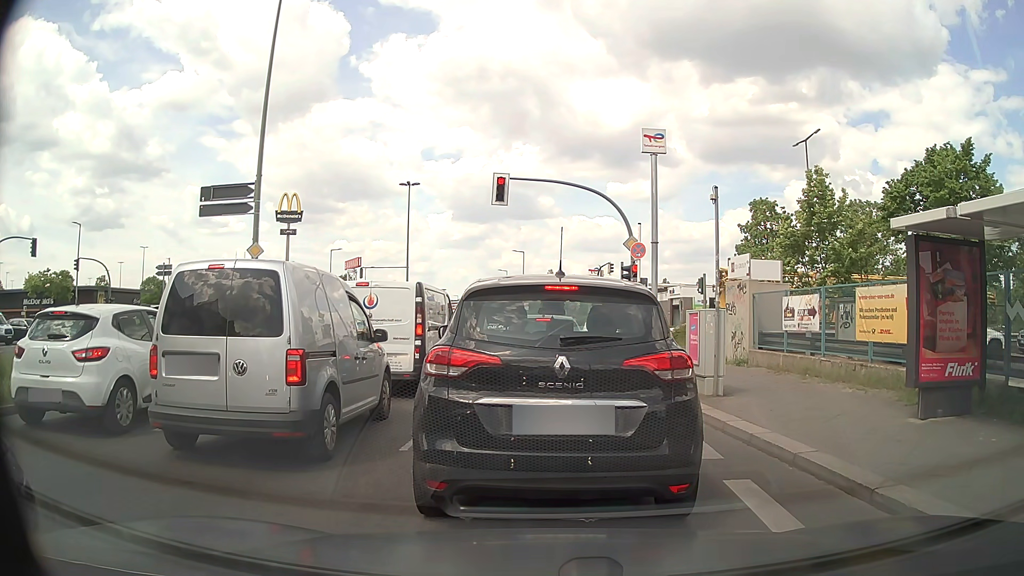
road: secondary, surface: asphalt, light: Day
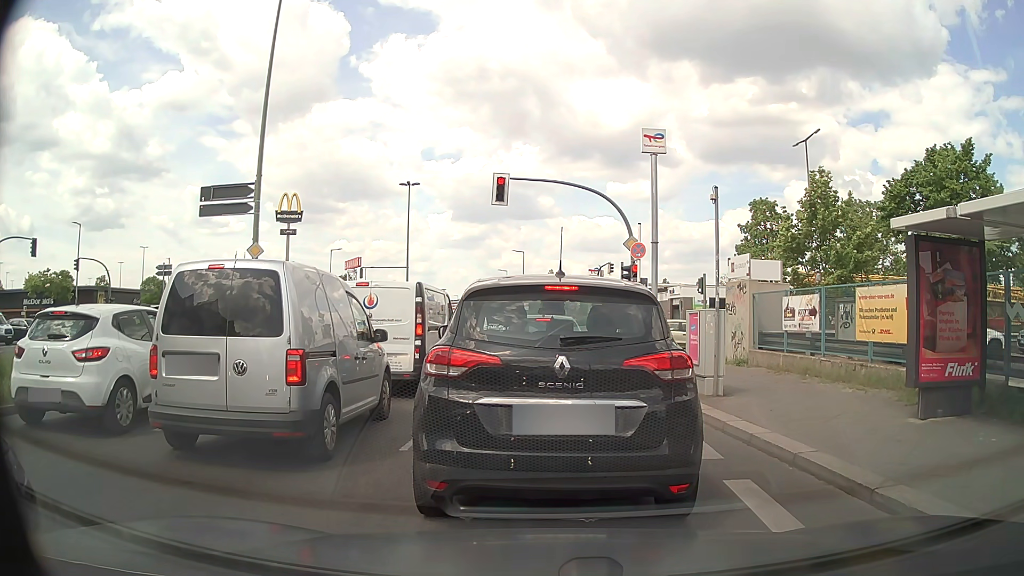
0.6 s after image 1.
(0.0, 0.0) m; 0°
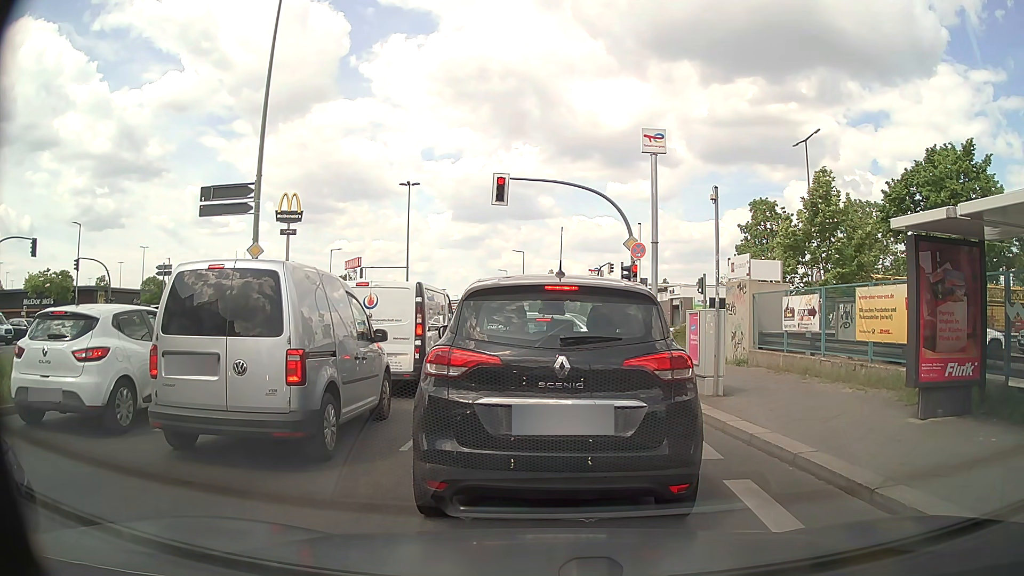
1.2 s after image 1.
(0.0, 0.0) m; 0°
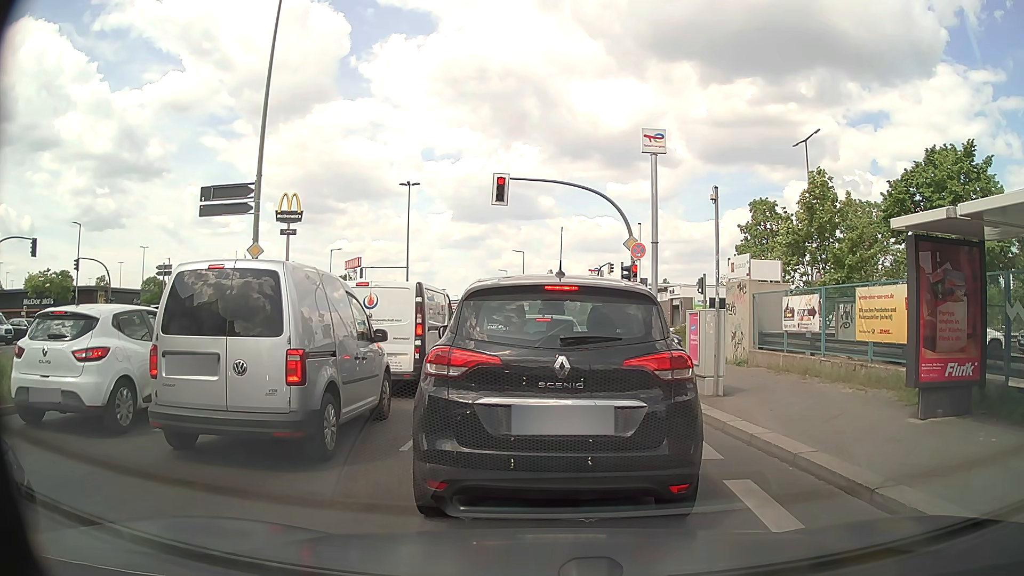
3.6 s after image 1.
(0.0, 0.0) m; 0°
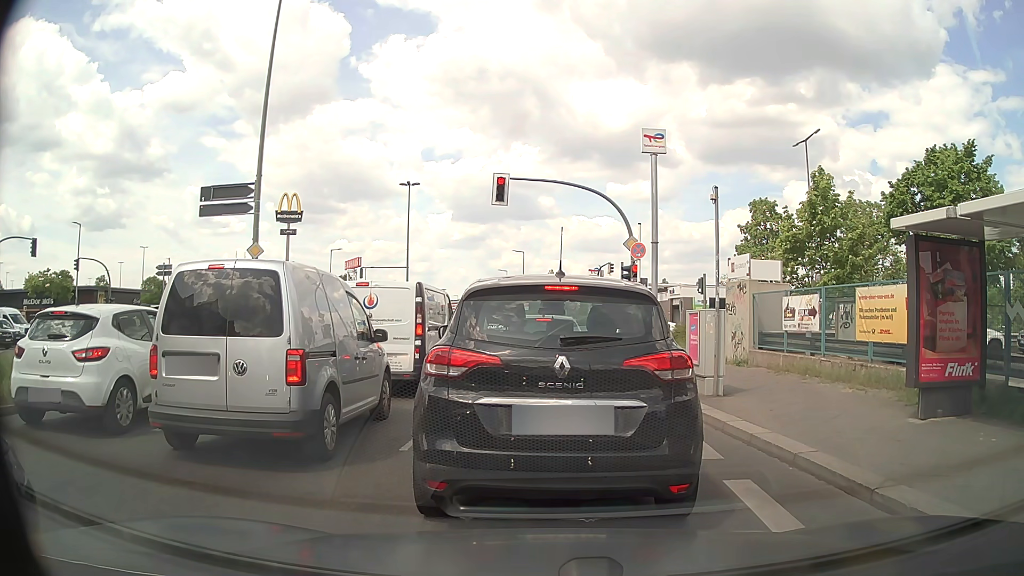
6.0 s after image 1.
(0.0, 0.0) m; 0°
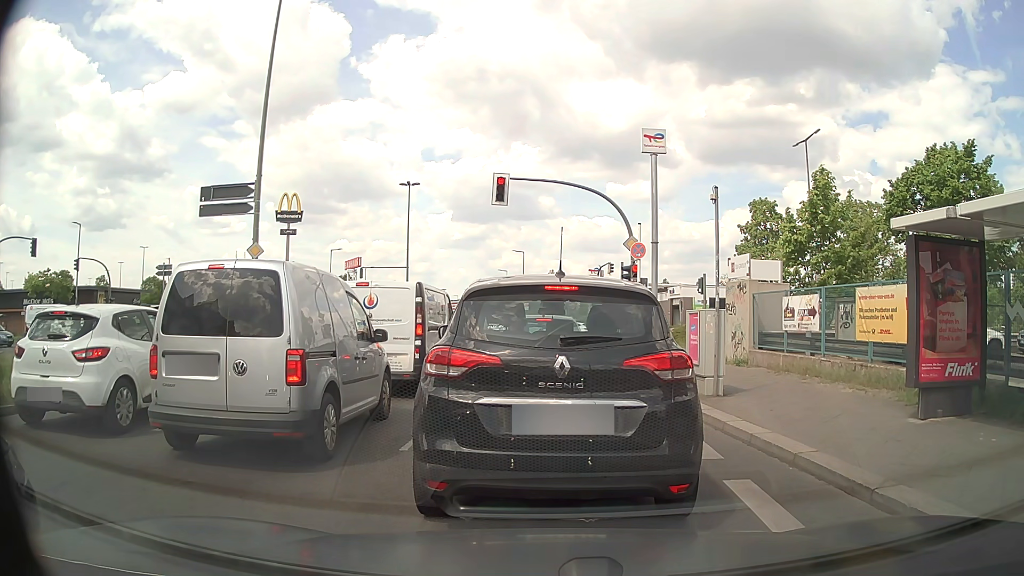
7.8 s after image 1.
(0.0, 0.0) m; 0°
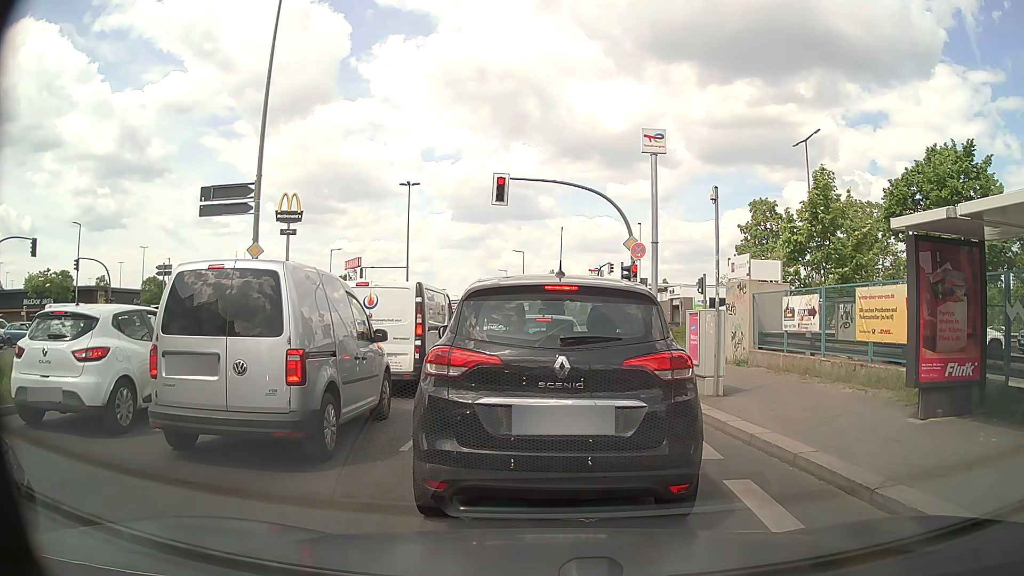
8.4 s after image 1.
(0.0, 0.0) m; 0°
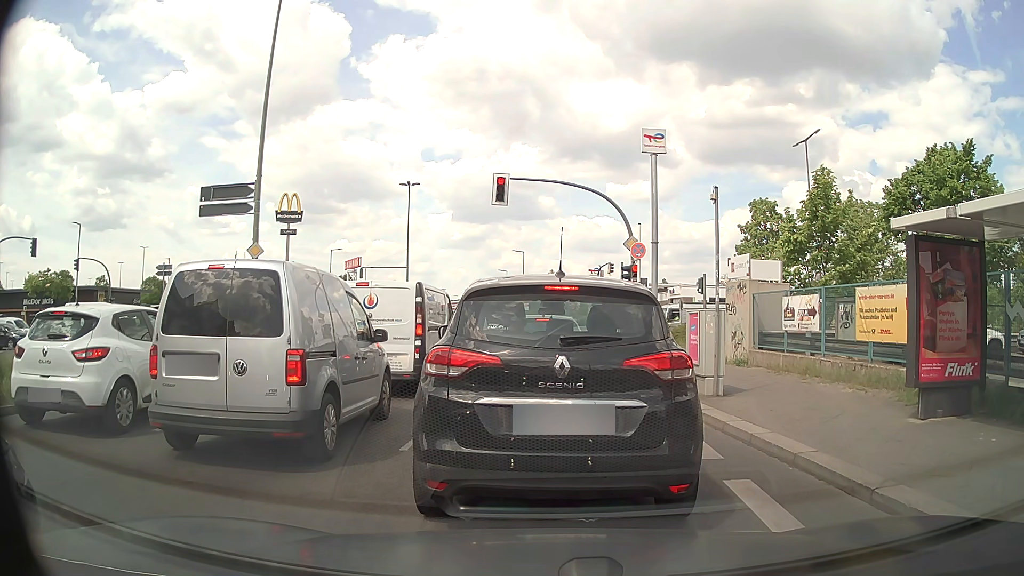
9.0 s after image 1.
(0.0, 0.0) m; 0°
